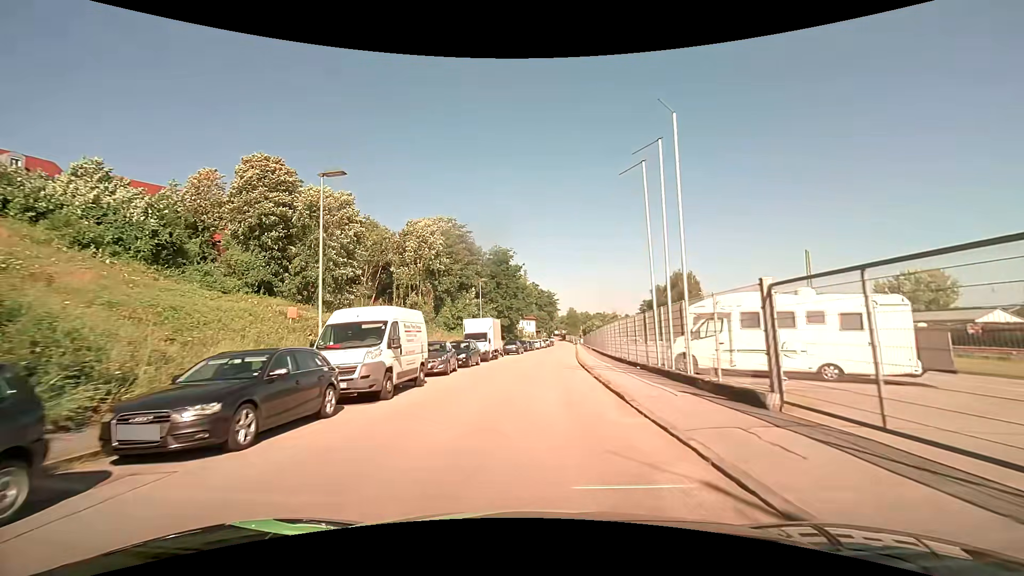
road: tertiary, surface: asphalt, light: Day
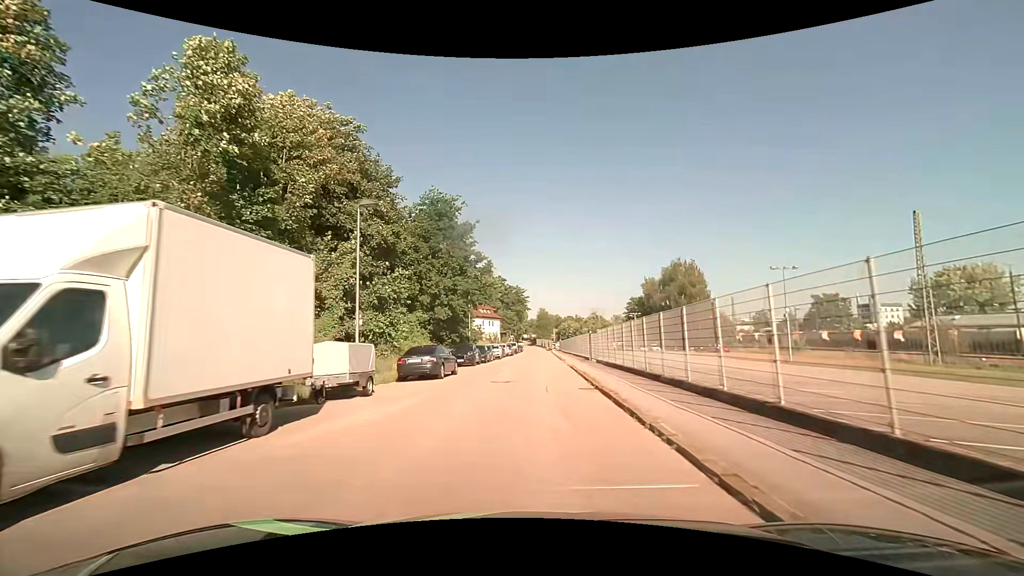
(+0.7, +30.9) m; +3°
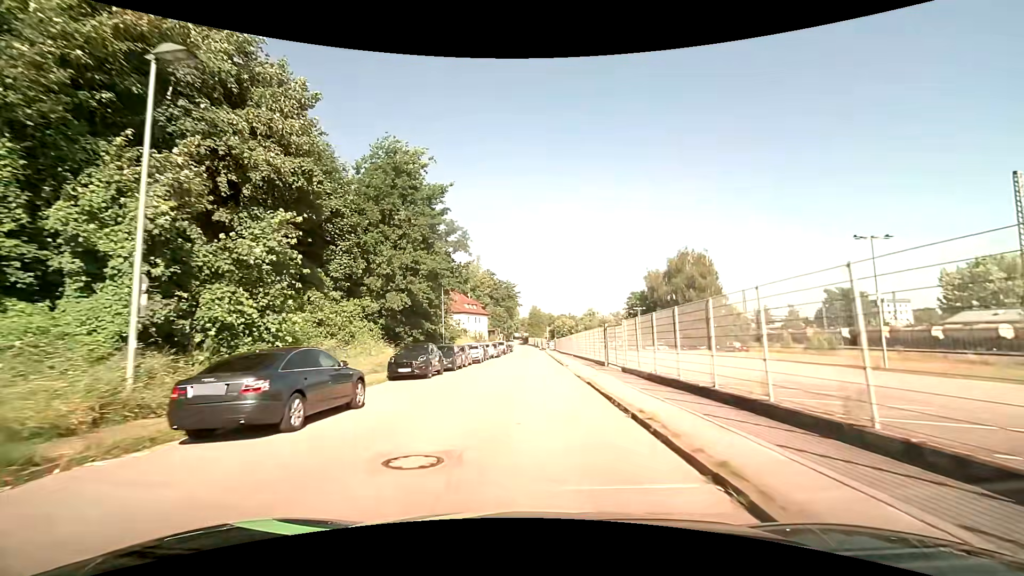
(+0.1, +12.4) m; +1°
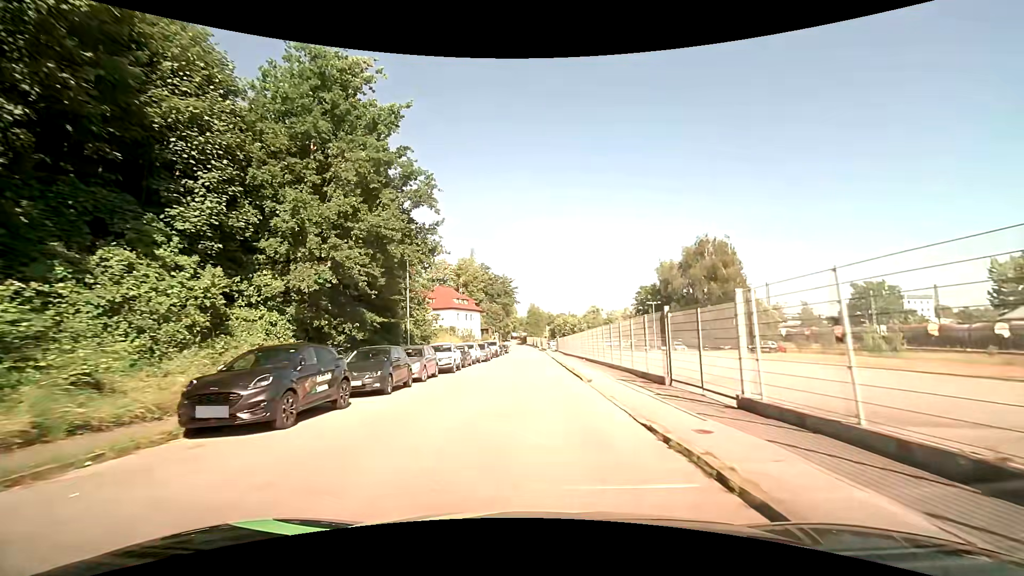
(+0.1, +12.4) m; 0°
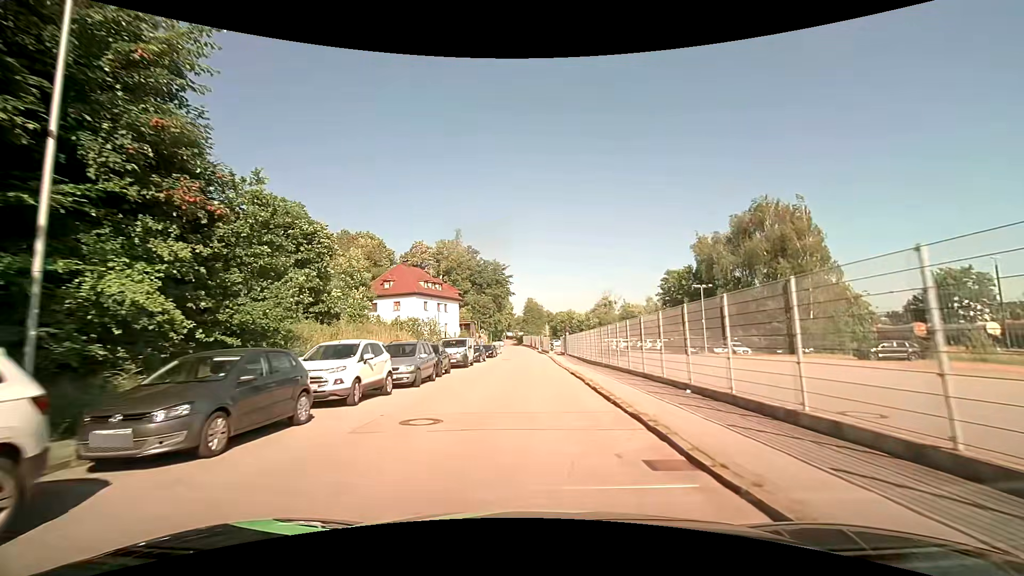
(0.0, +25.0) m; 0°
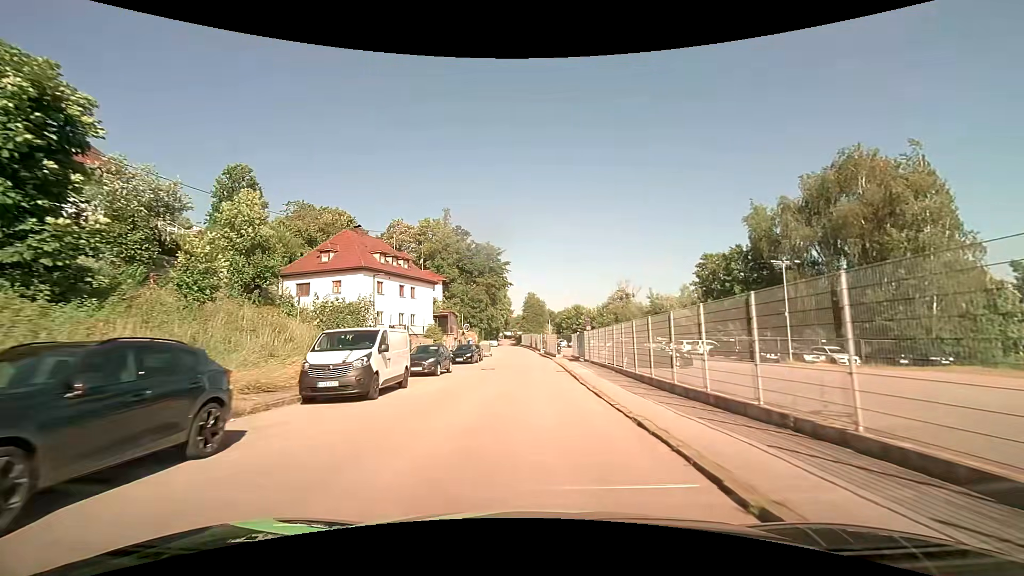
(+0.1, +18.9) m; 0°
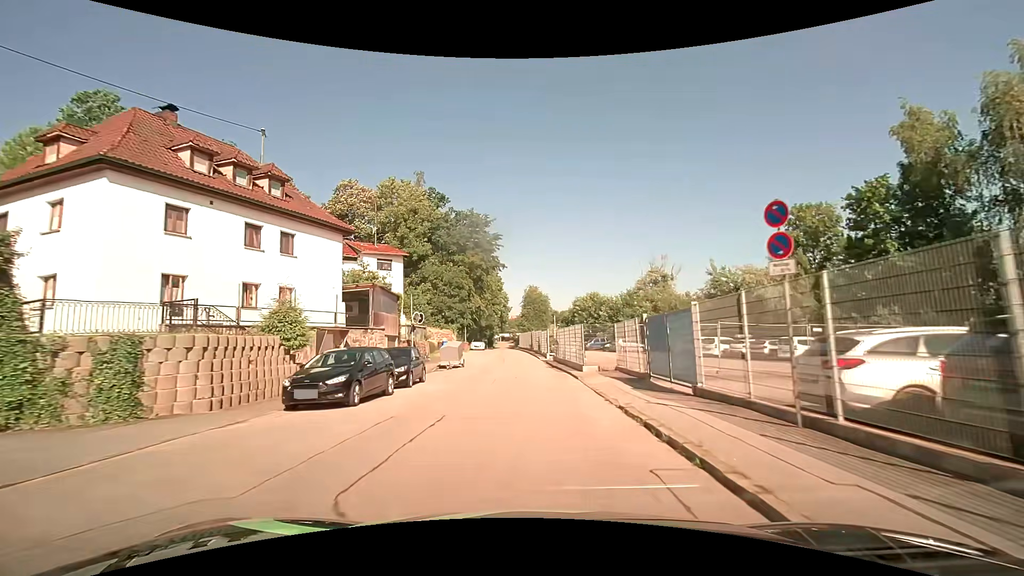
(0.0, +24.9) m; 0°
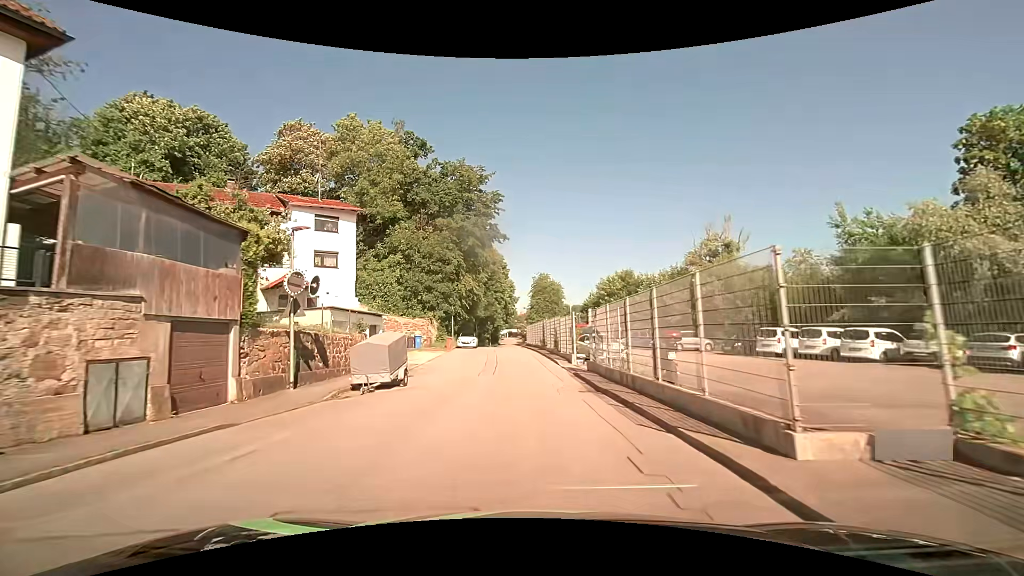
(-0.1, +17.9) m; 0°
